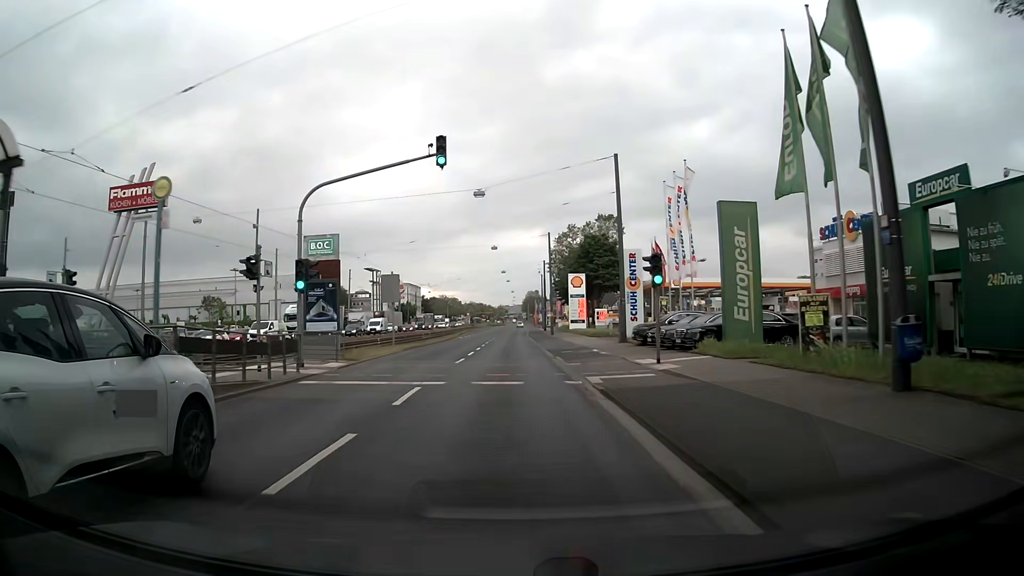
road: primary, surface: asphalt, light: Day
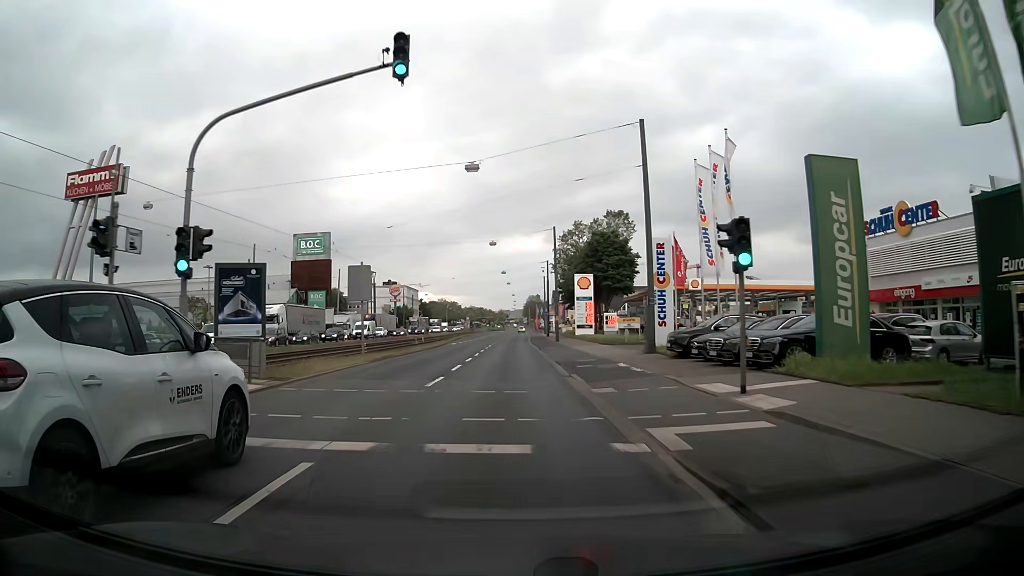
(0.0, +7.6) m; 0°
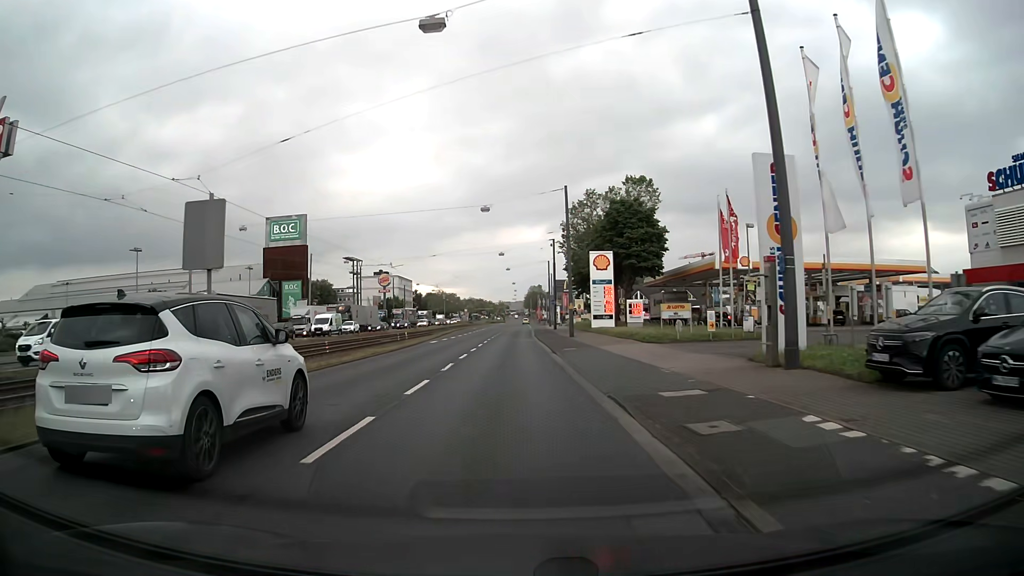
(0.0, +15.3) m; 0°
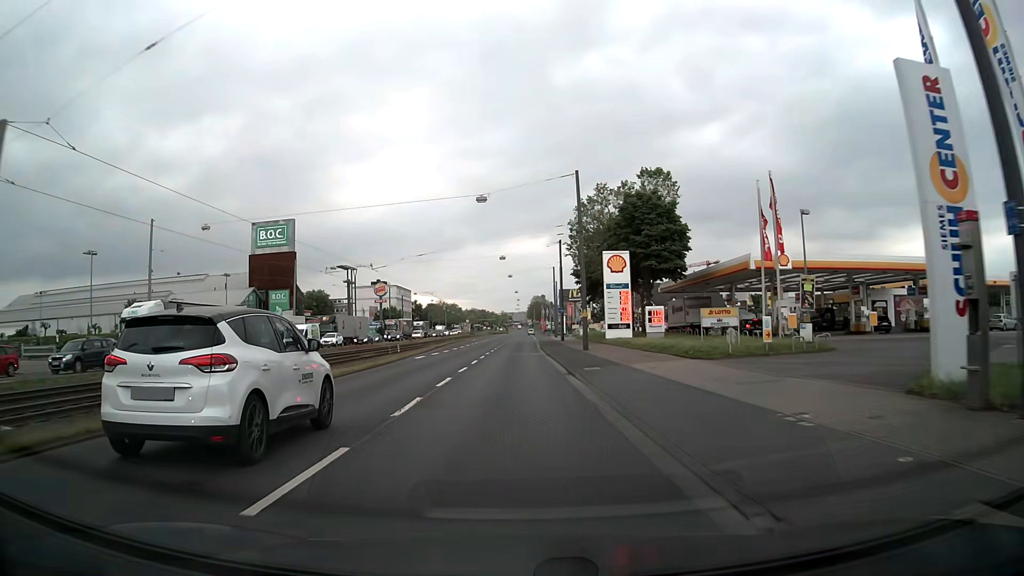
(0.0, +7.8) m; 0°
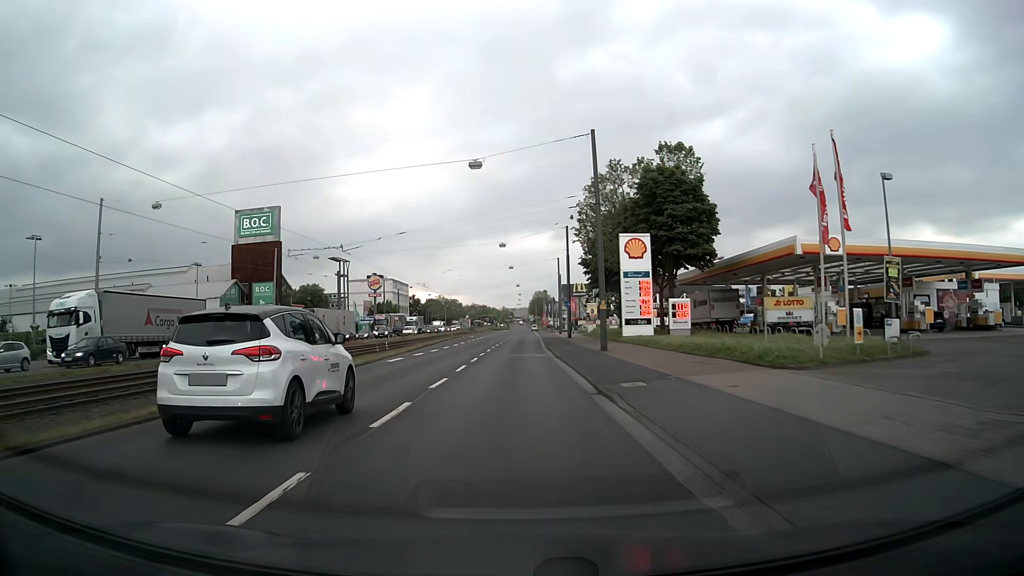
(0.0, +7.8) m; 0°
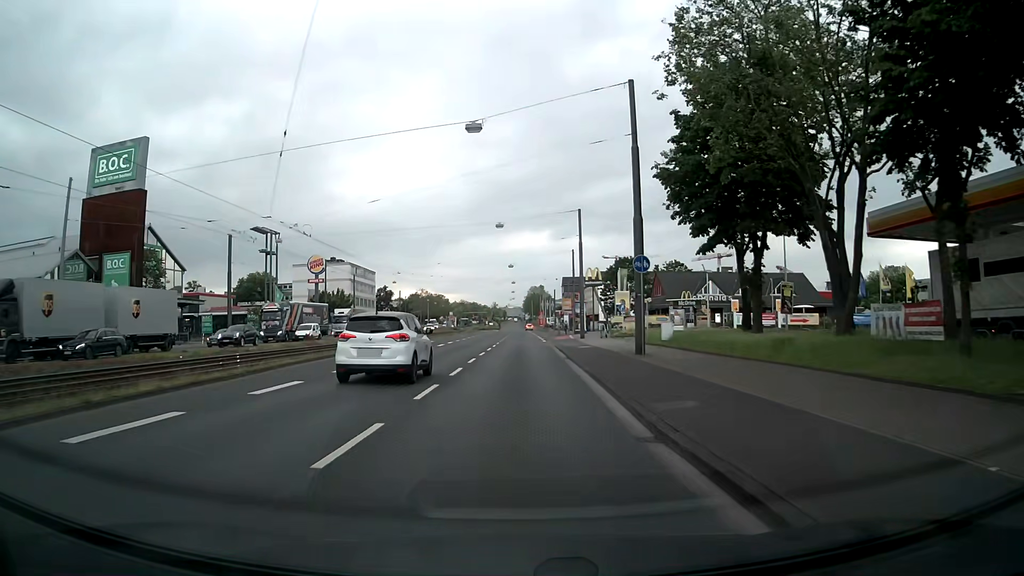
(0.0, +39.2) m; +1°
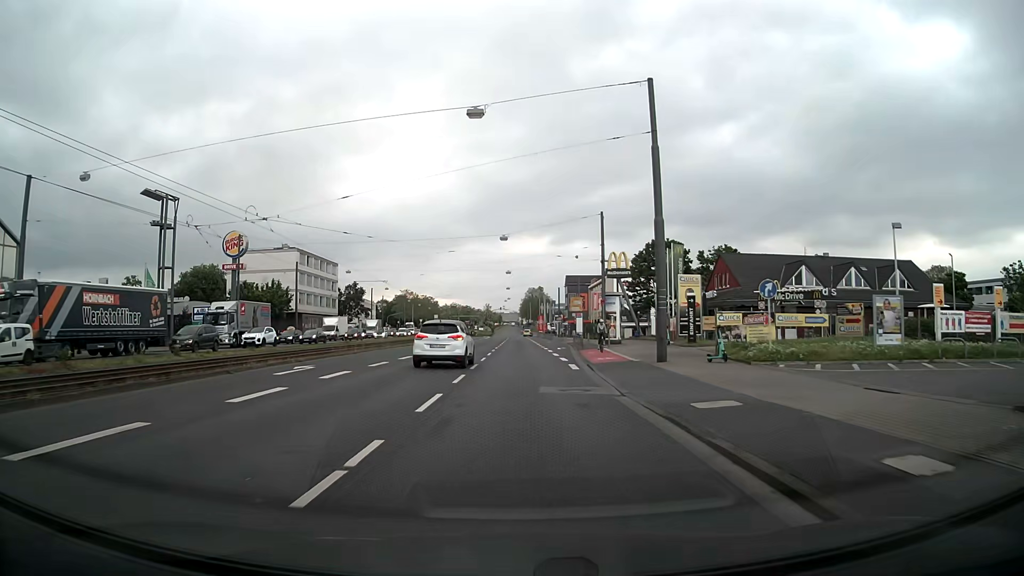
(-0.1, +31.6) m; 0°
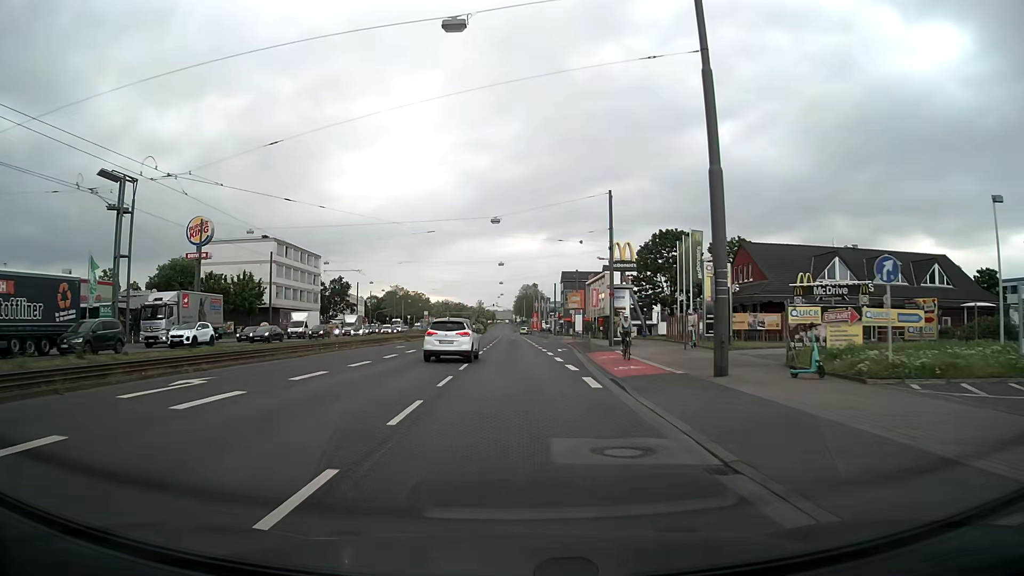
(+0.1, +7.9) m; +1°
(0, +10) (0, +20) (0, +30) (0, +40) (0, +50) (0, +60) (0, +70) (0, +80) (0, +90) (0, +100) m
